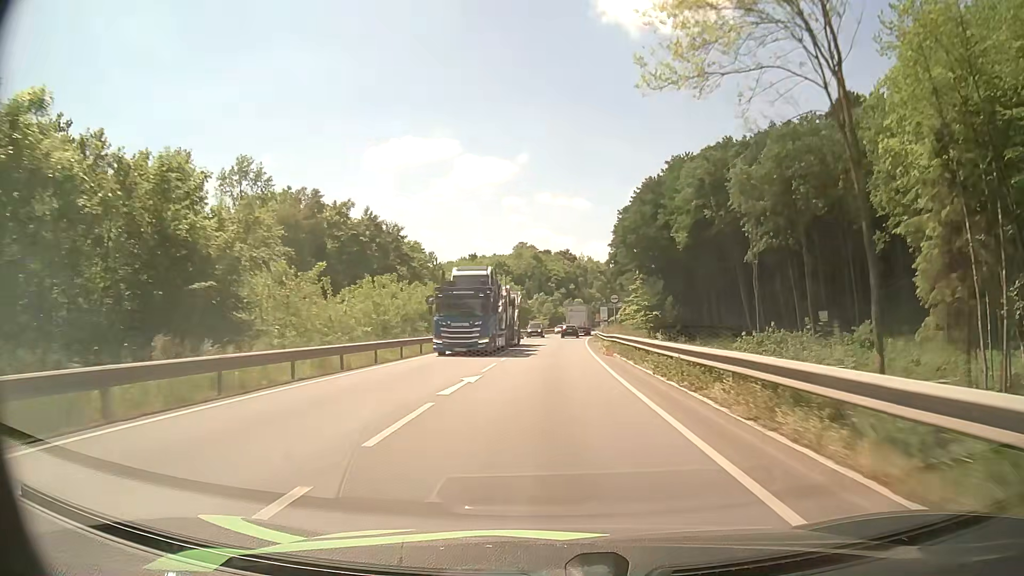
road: primary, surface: asphalt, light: Day
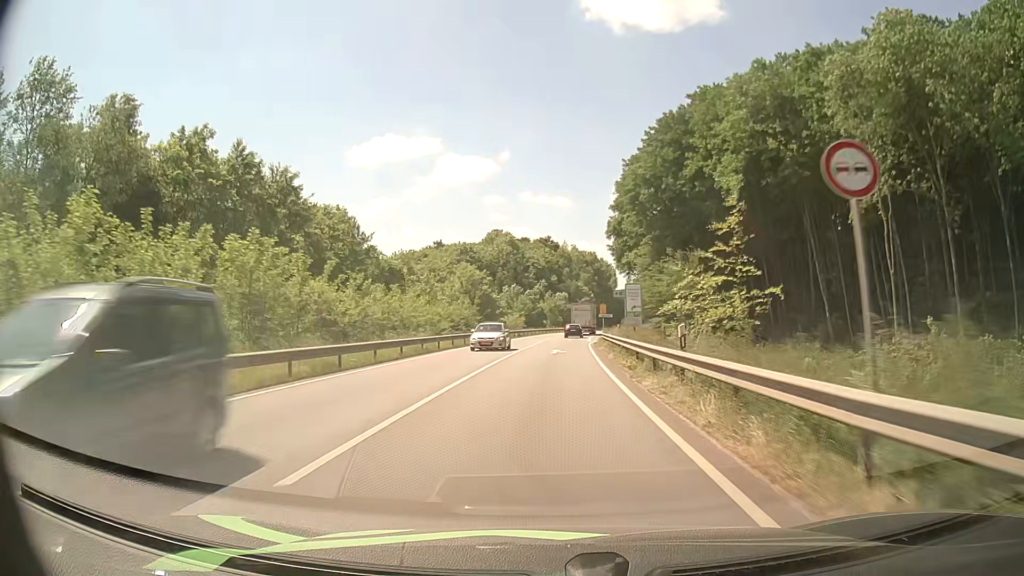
(+0.7, +31.8) m; +2°
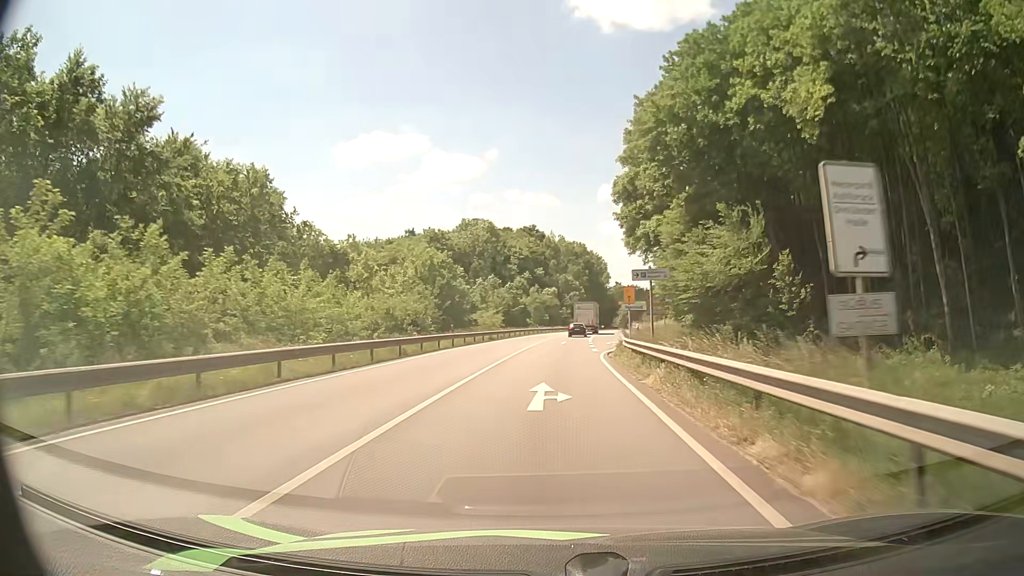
(+0.2, +20.8) m; +1°
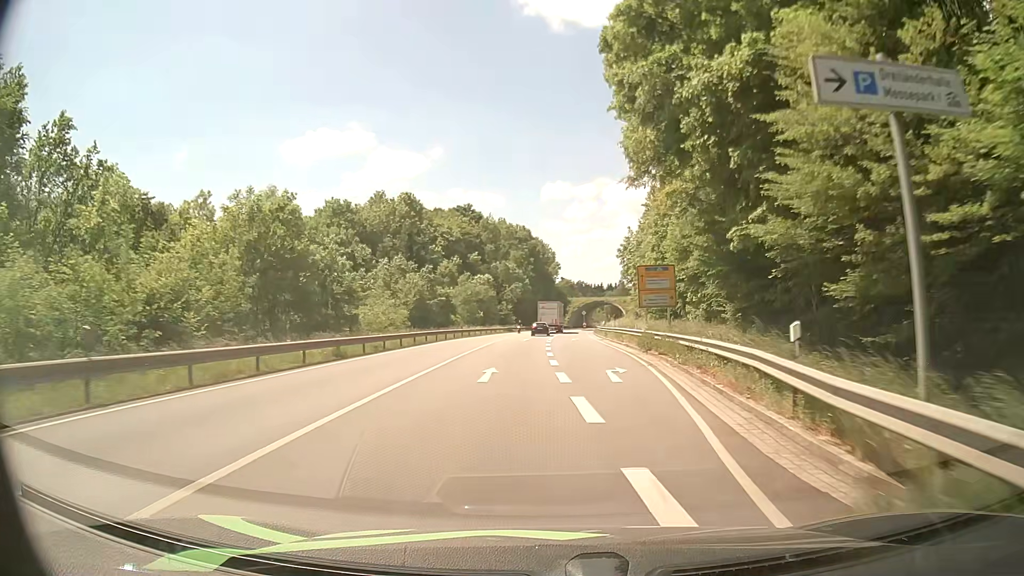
(+1.0, +30.0) m; +5°
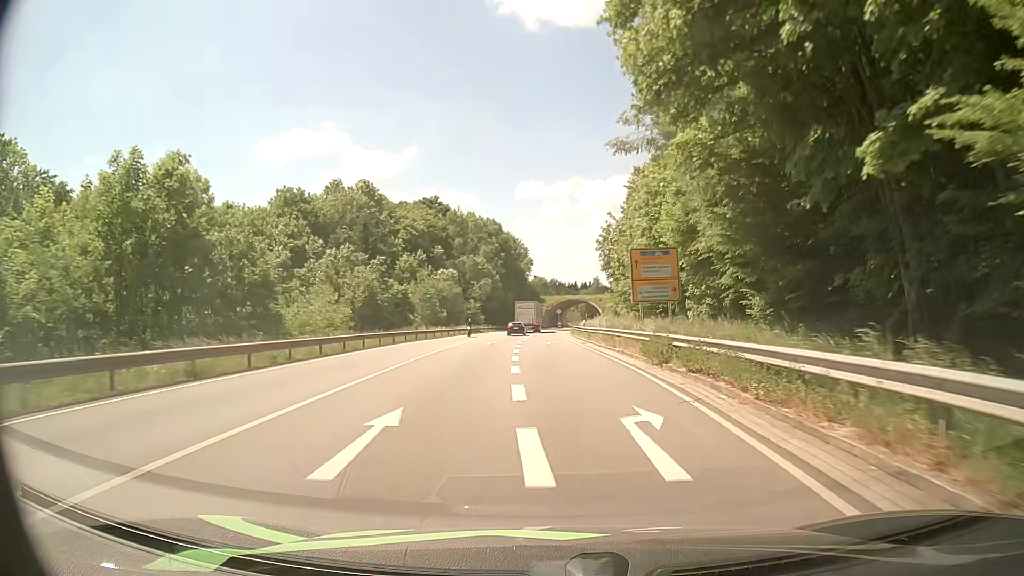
(+0.2, +9.5) m; +2°
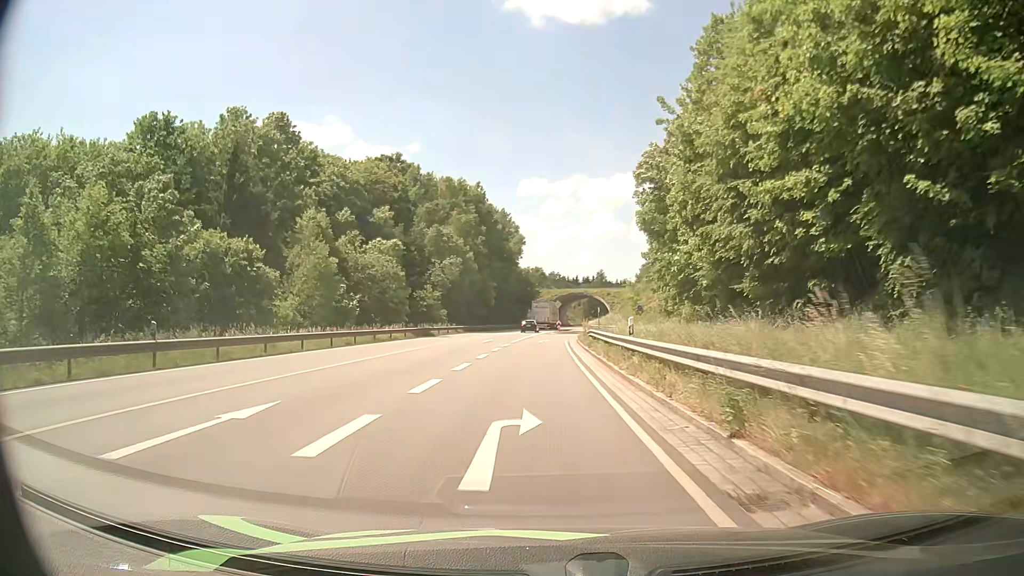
(+0.7, +35.0) m; 0°
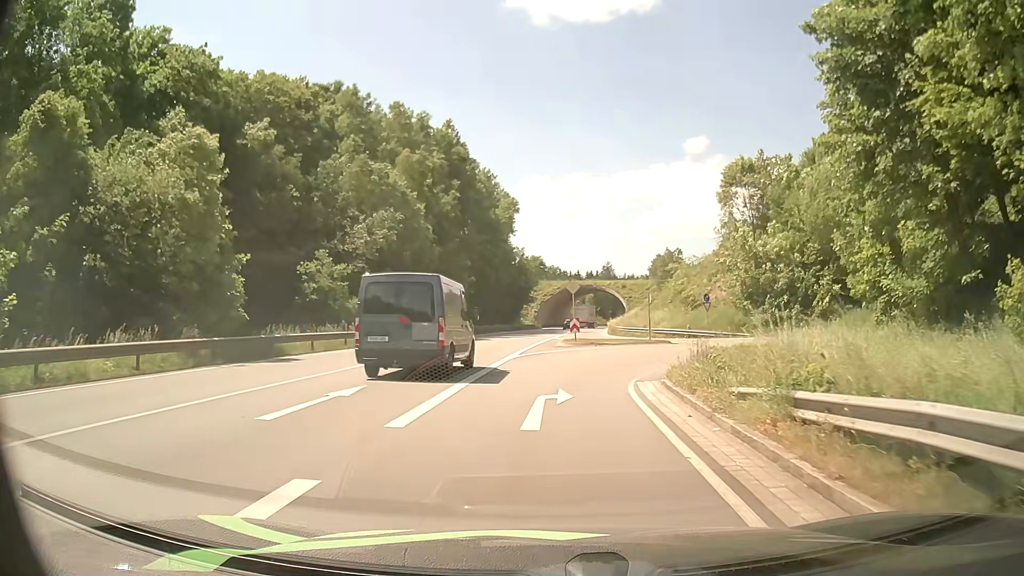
(-0.3, +33.6) m; -1°
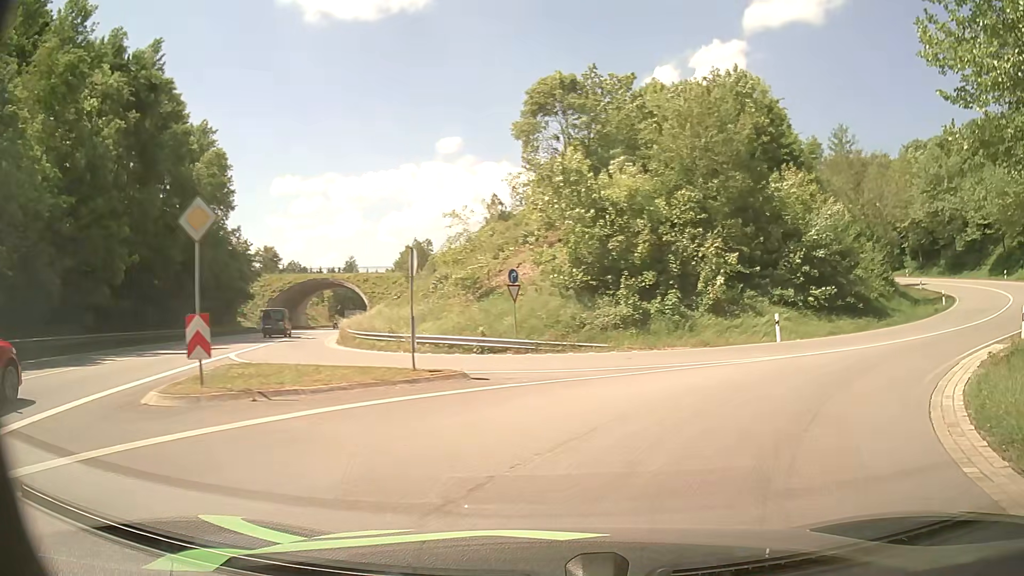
(+2.6, +22.8) m; +22°
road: primary_link
(+2, +10) (+9, +17) (+17, +23) (+25, +29) (+32, +36) (+38, +44) (+42, +53) (+44, +63) (+45, +73) (+44, +83) m
